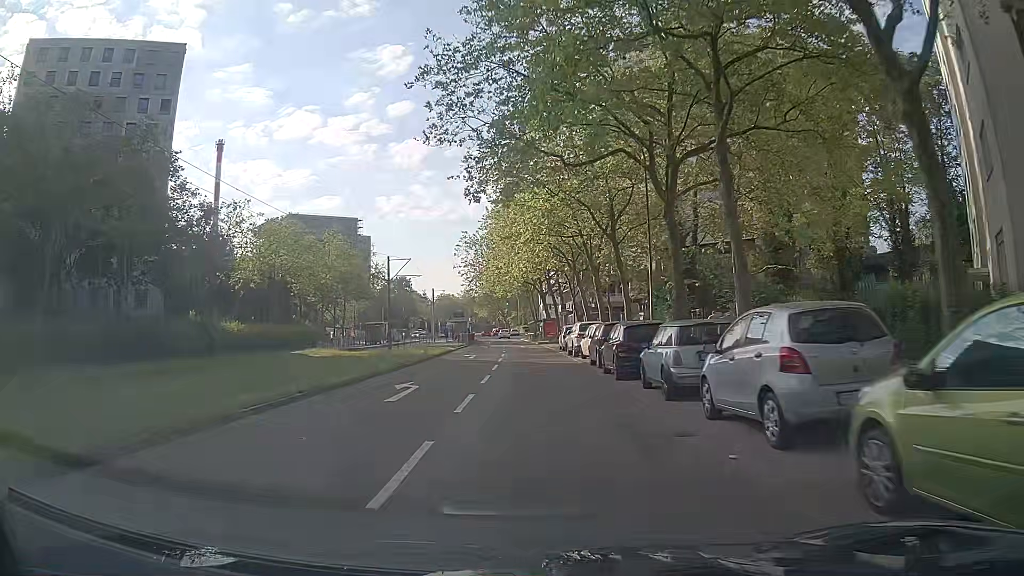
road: tertiary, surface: asphalt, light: Day
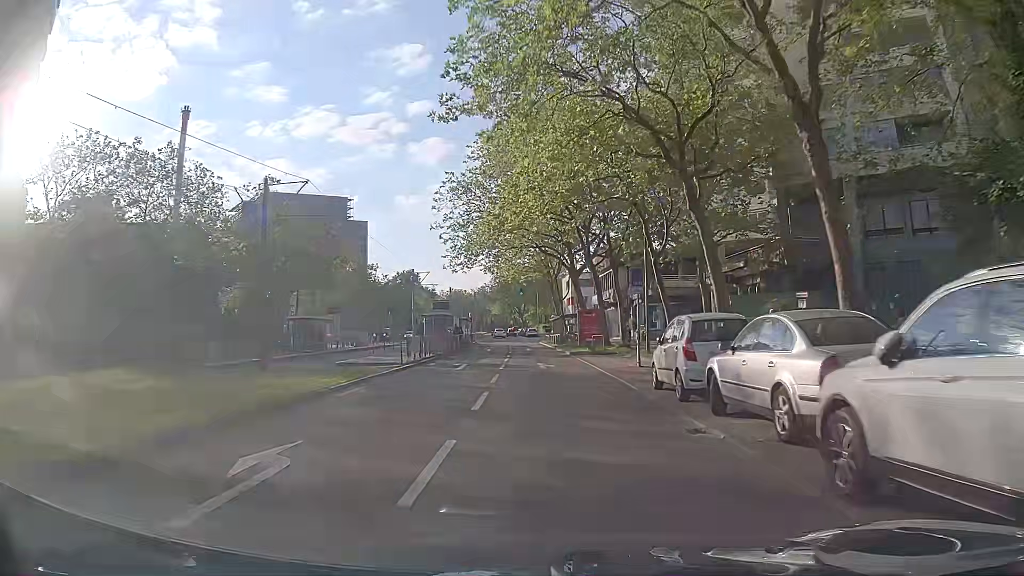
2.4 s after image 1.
(-0.4, +29.7) m; -1°
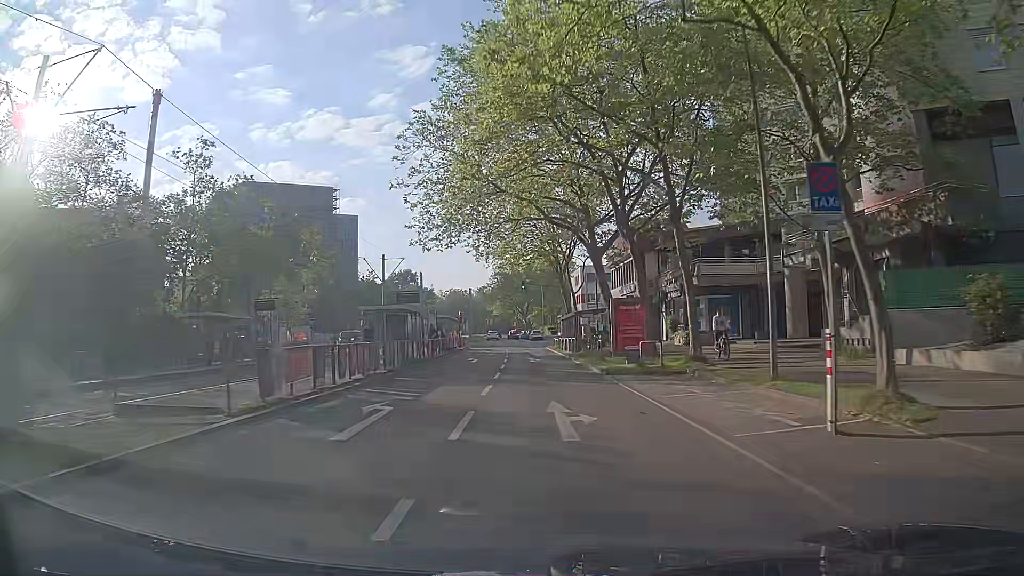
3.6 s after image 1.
(-0.2, +14.8) m; 0°
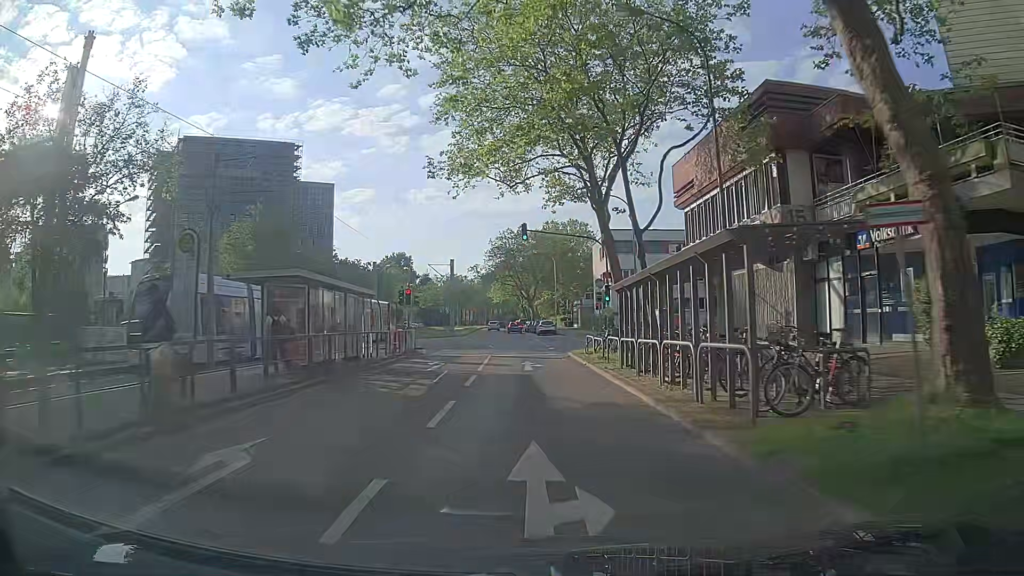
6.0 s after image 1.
(-0.6, +29.6) m; -1°
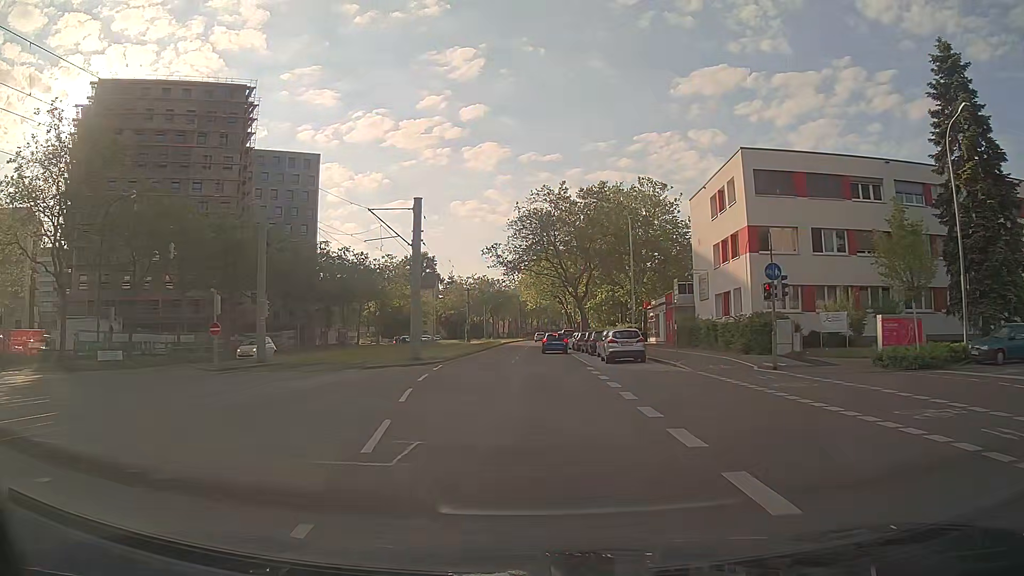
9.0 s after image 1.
(-1.1, +36.9) m; -4°
